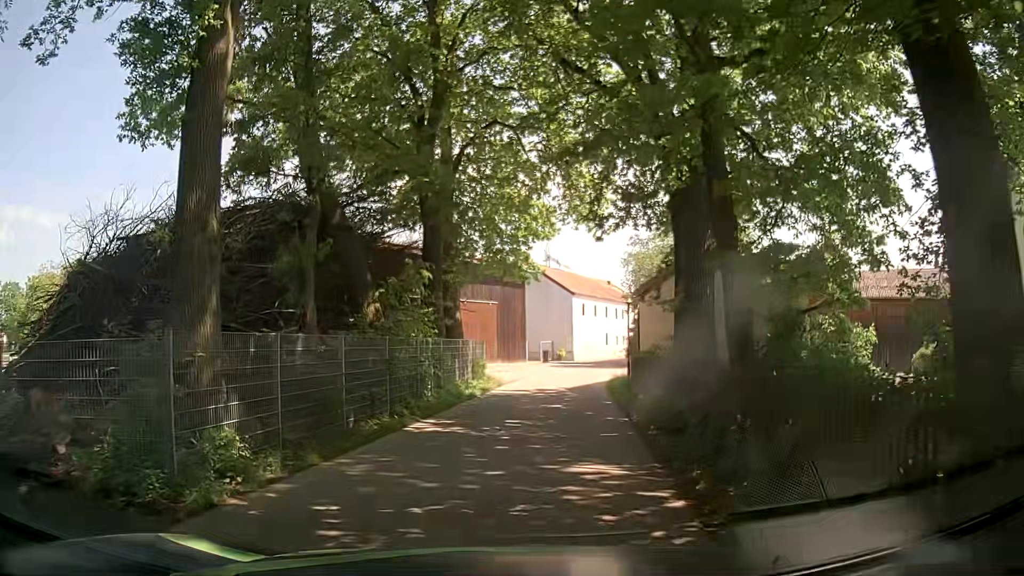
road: unclassified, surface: asphalt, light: Day
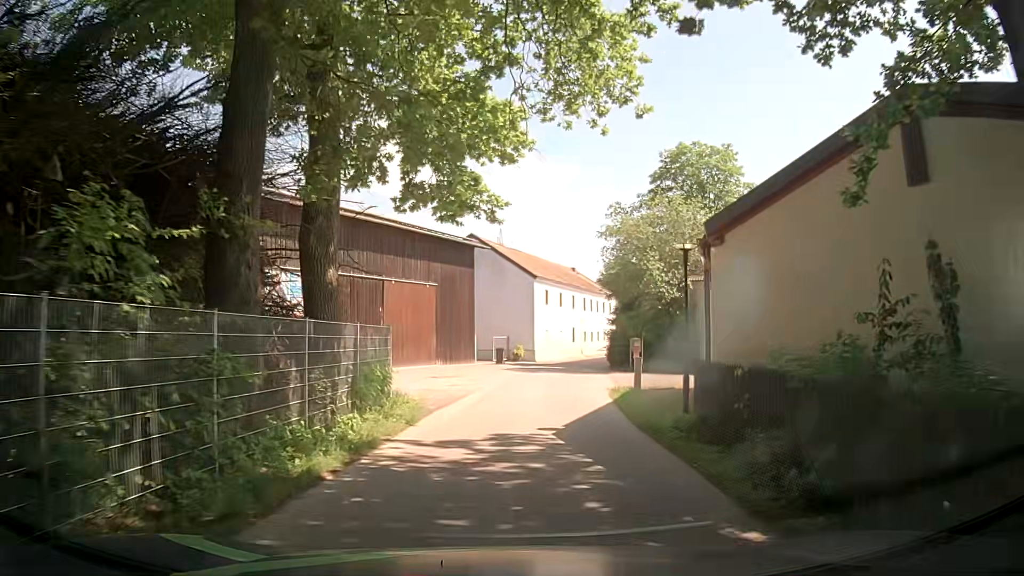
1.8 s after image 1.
(+0.3, +12.9) m; +3°
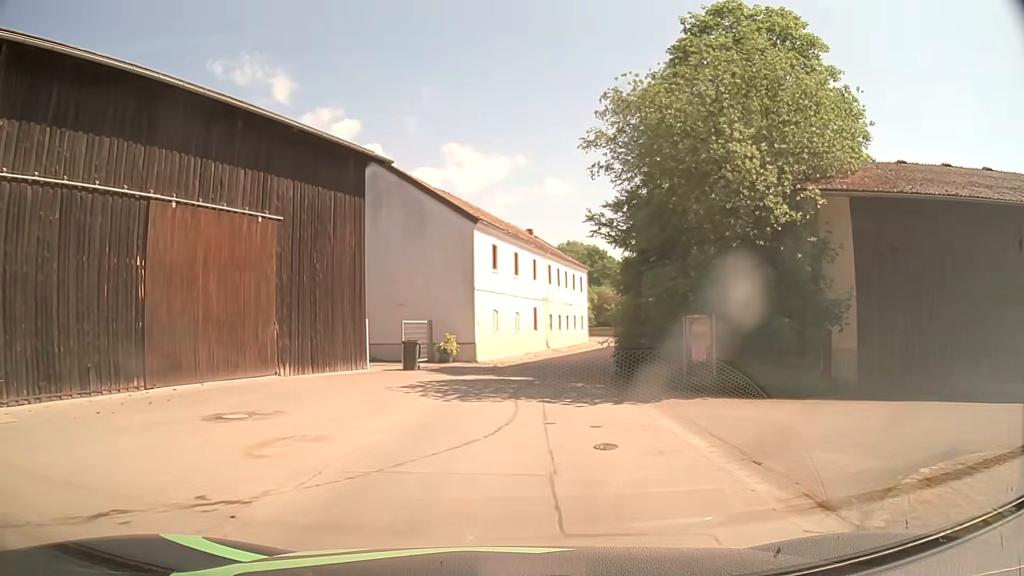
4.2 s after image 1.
(+1.3, +19.4) m; +5°
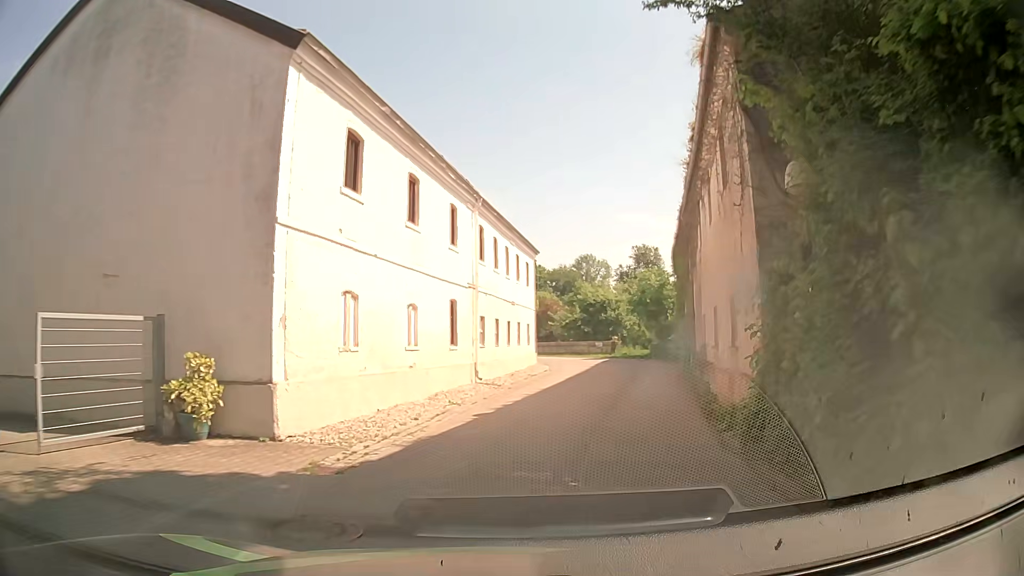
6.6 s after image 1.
(+0.6, +19.0) m; +7°
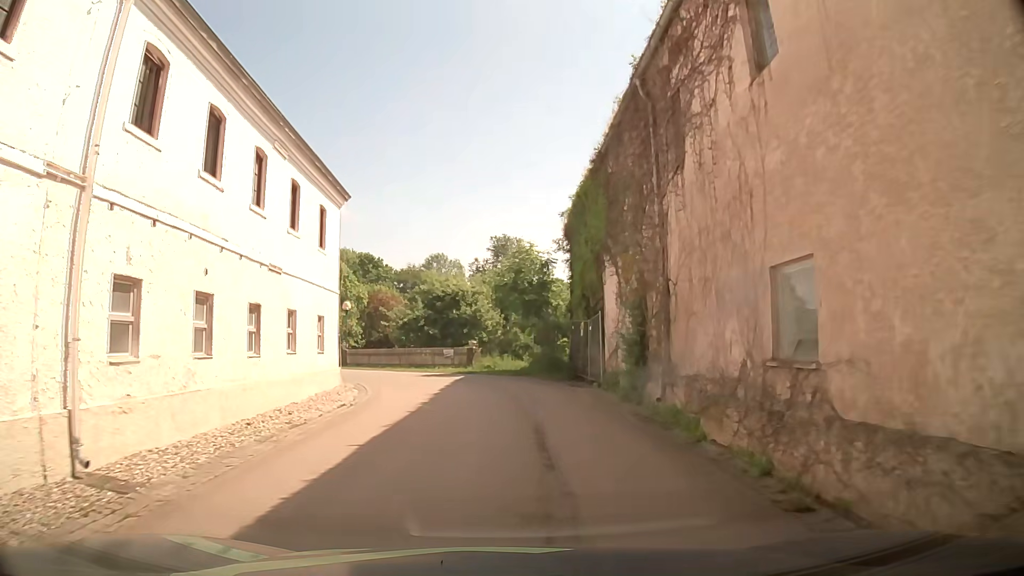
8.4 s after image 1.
(+1.6, +14.7) m; +12°
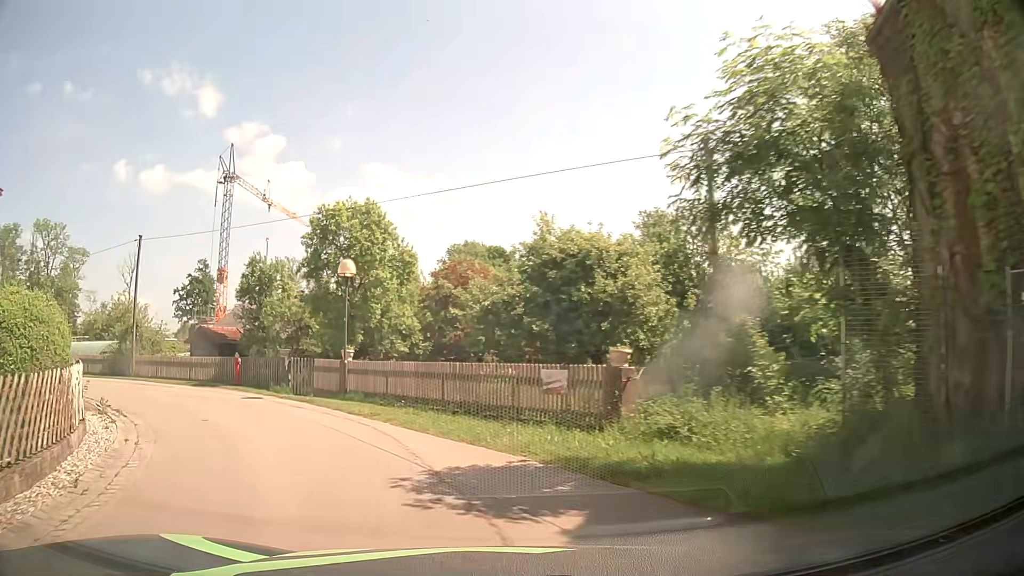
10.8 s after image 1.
(-0.6, +19.3) m; -12°
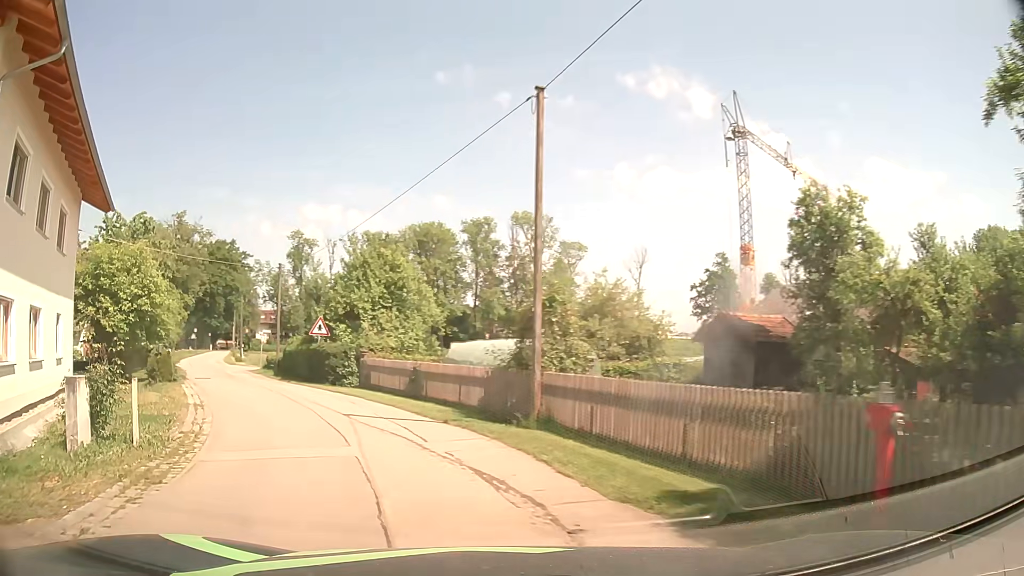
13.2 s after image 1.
(-6.5, +15.8) m; -45°
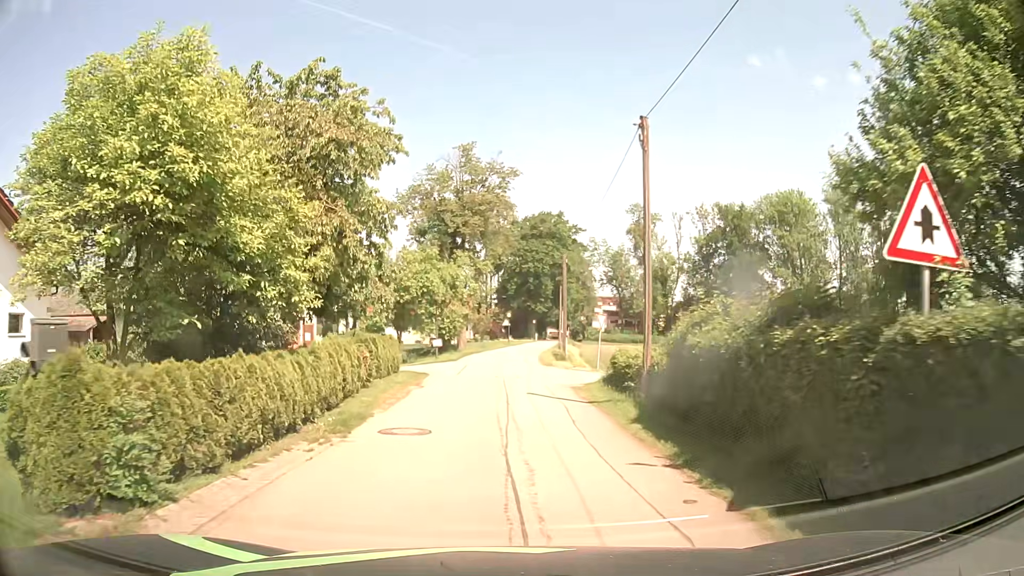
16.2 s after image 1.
(-7.2, +21.0) m; -29°
